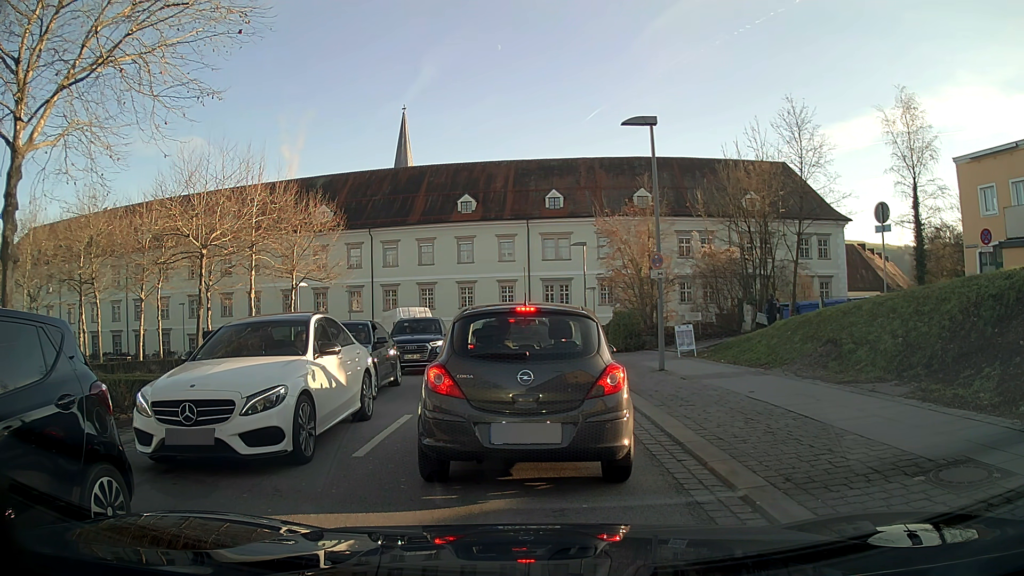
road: tertiary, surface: asphalt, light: Day
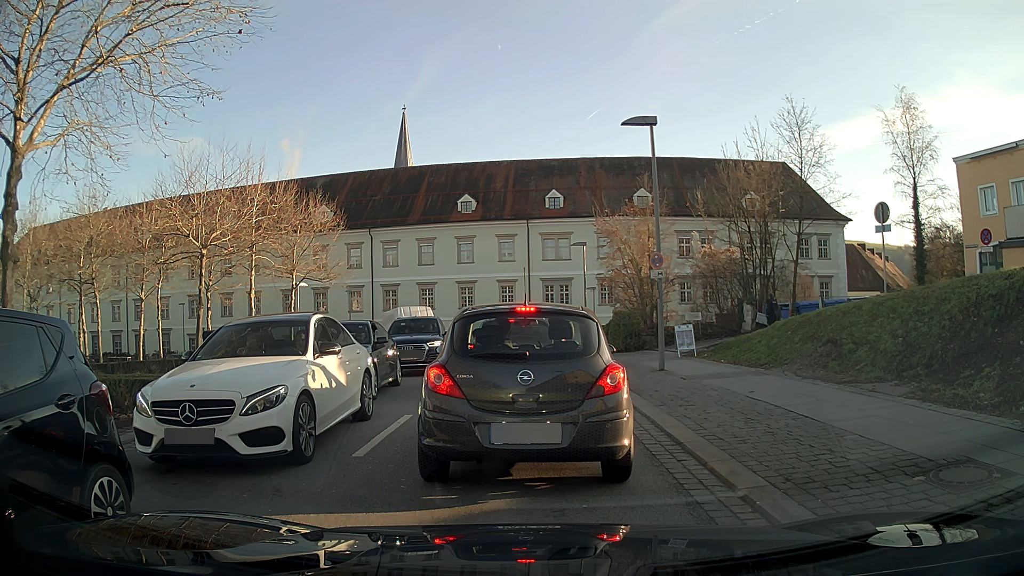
(0.0, 0.0) m; 0°
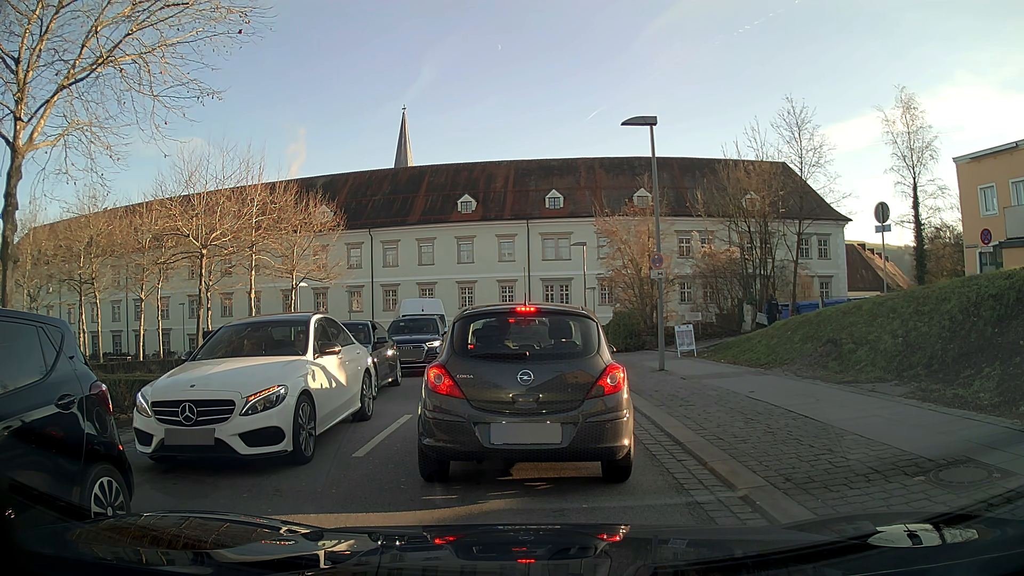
(0.0, 0.0) m; 0°
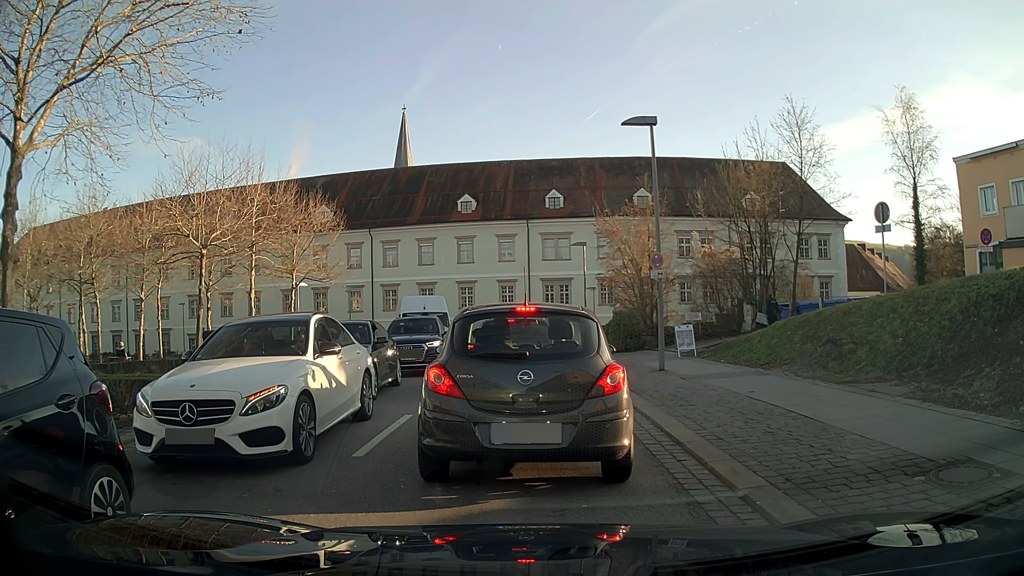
(0.0, 0.0) m; 0°
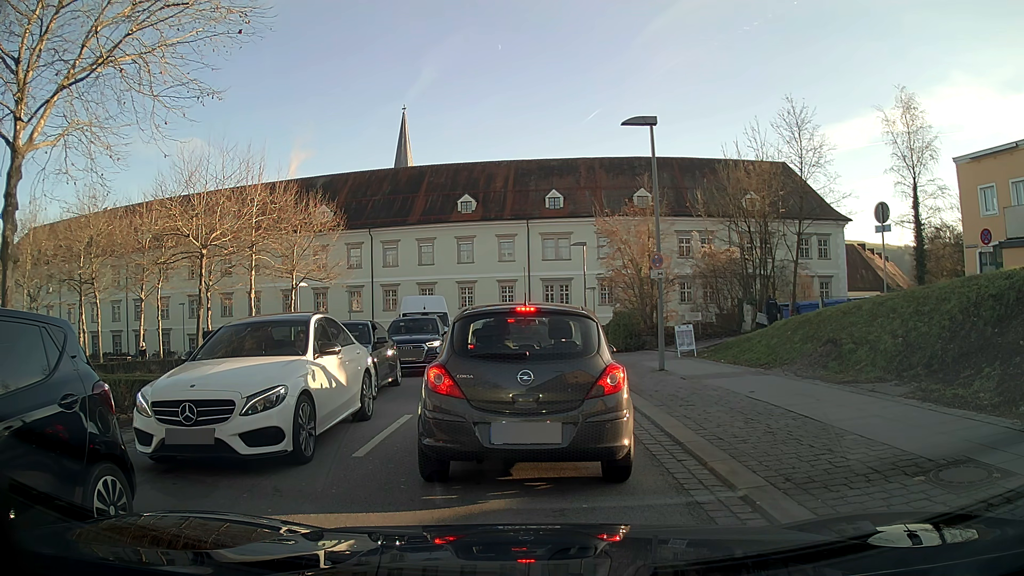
(0.0, 0.0) m; 0°
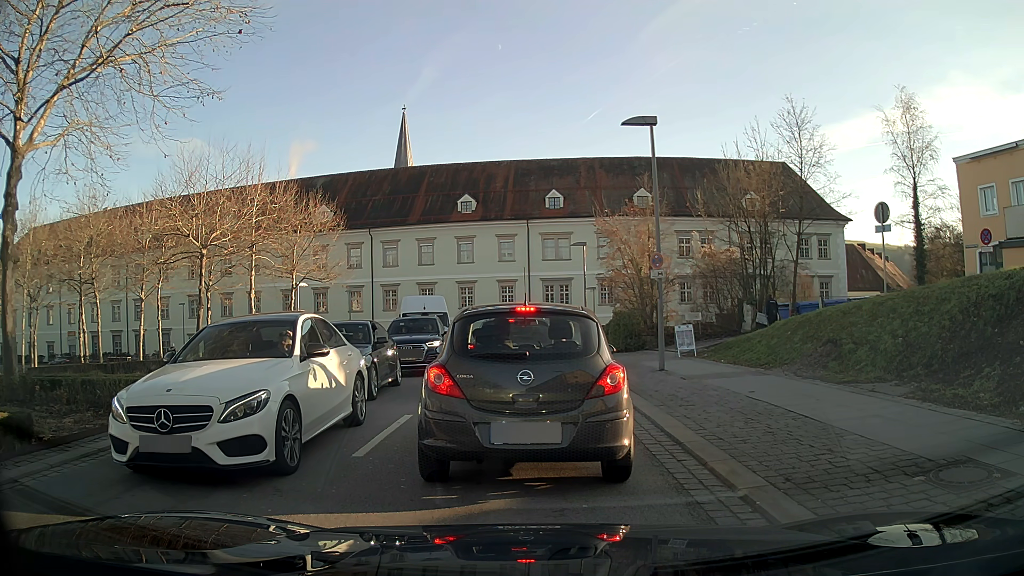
(0.0, 0.0) m; 0°
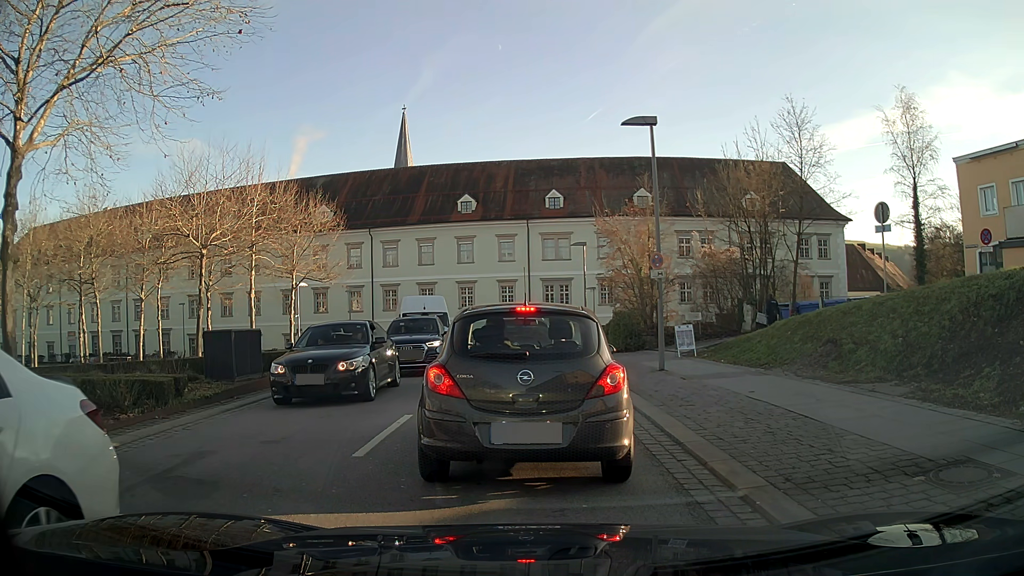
(0.0, 0.0) m; 0°
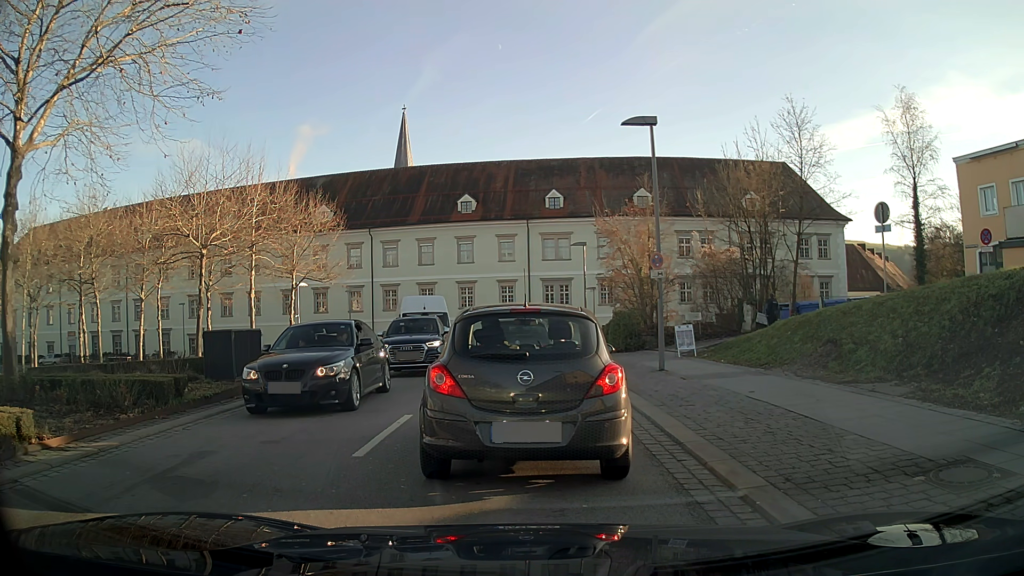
(0.0, 0.0) m; 0°
